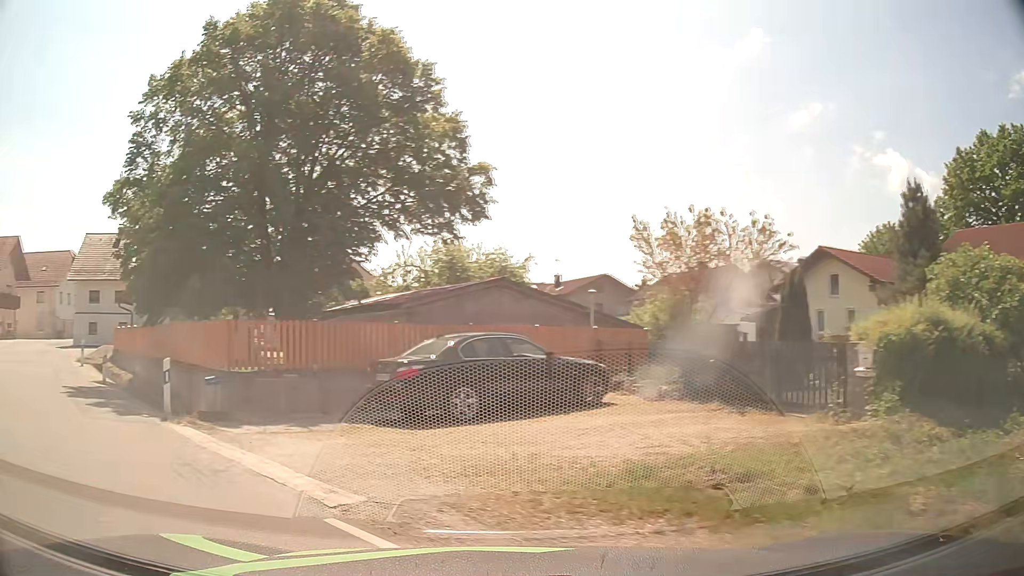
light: Day
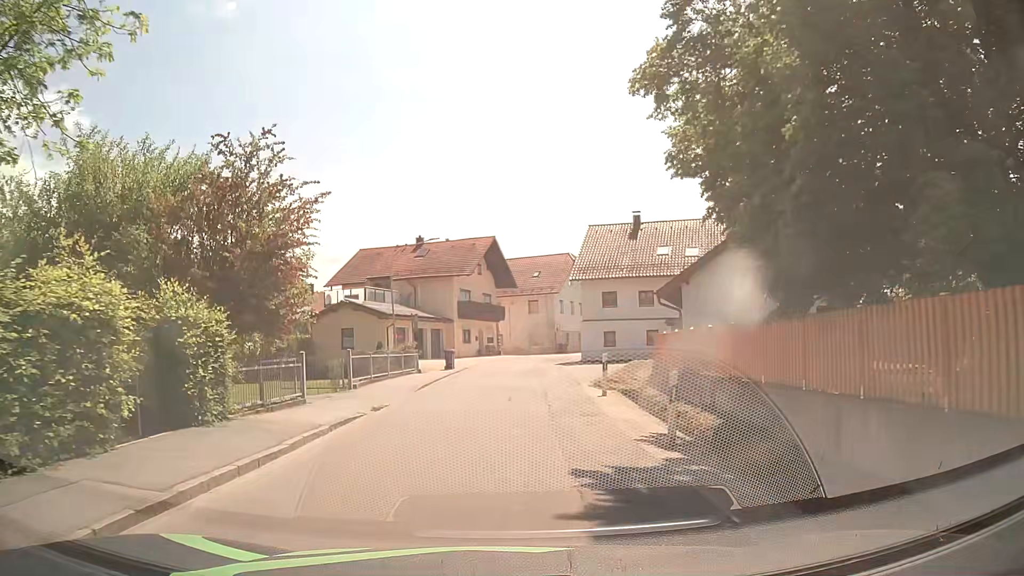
(-6.6, +9.6) m; -47°
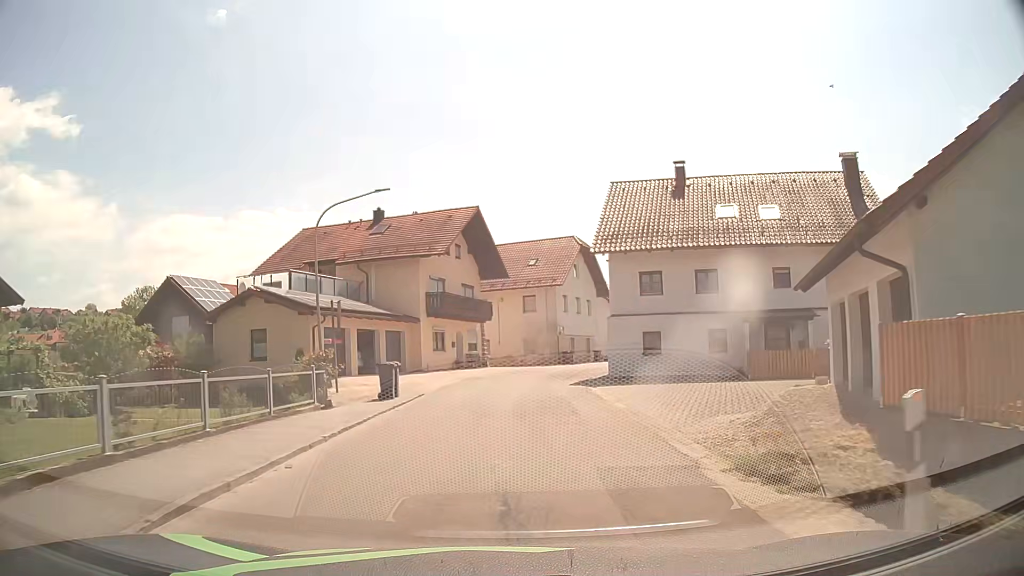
(+0.2, +14.7) m; +1°
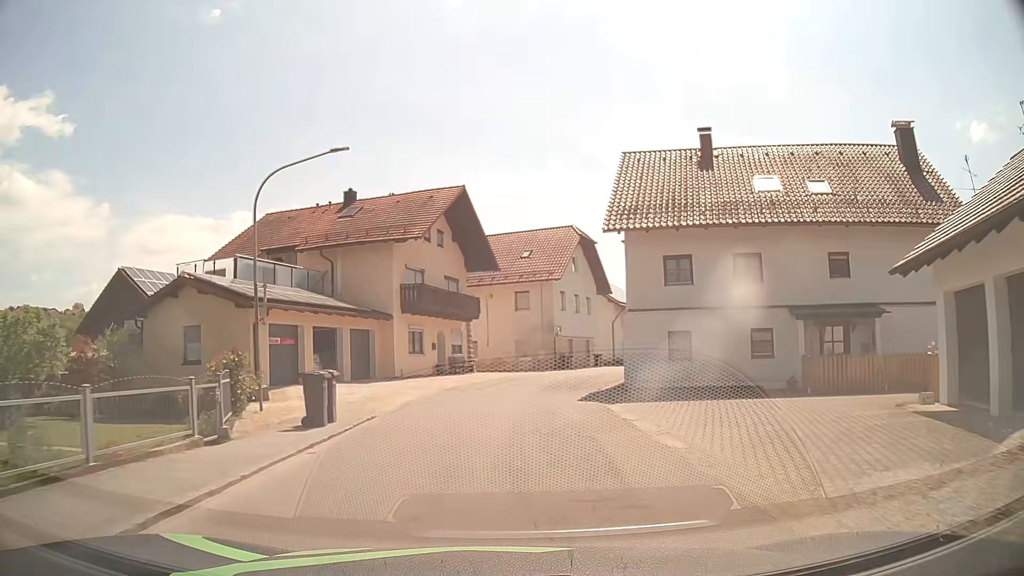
(+0.1, +5.8) m; +1°
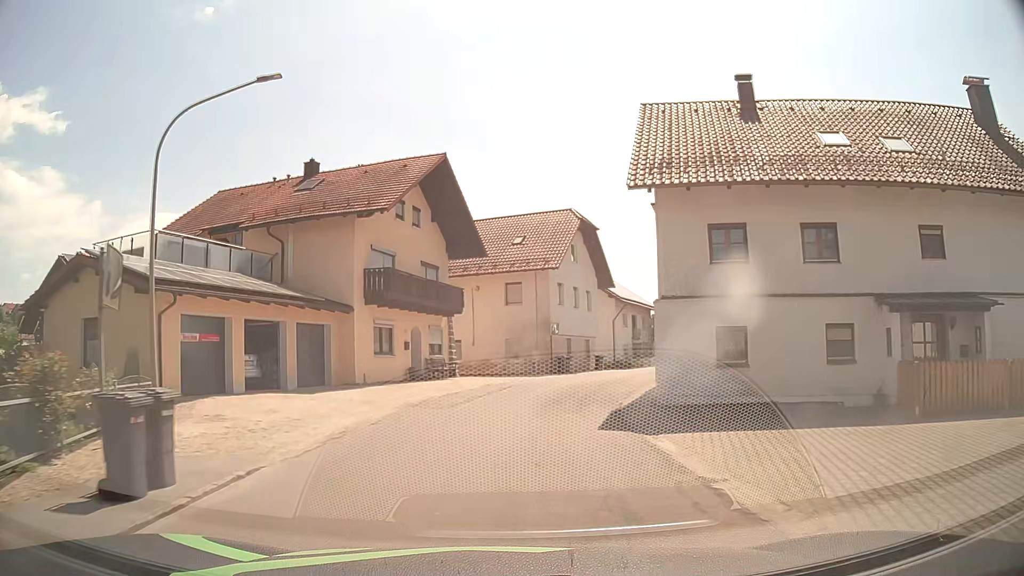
(+0.1, +5.9) m; +1°
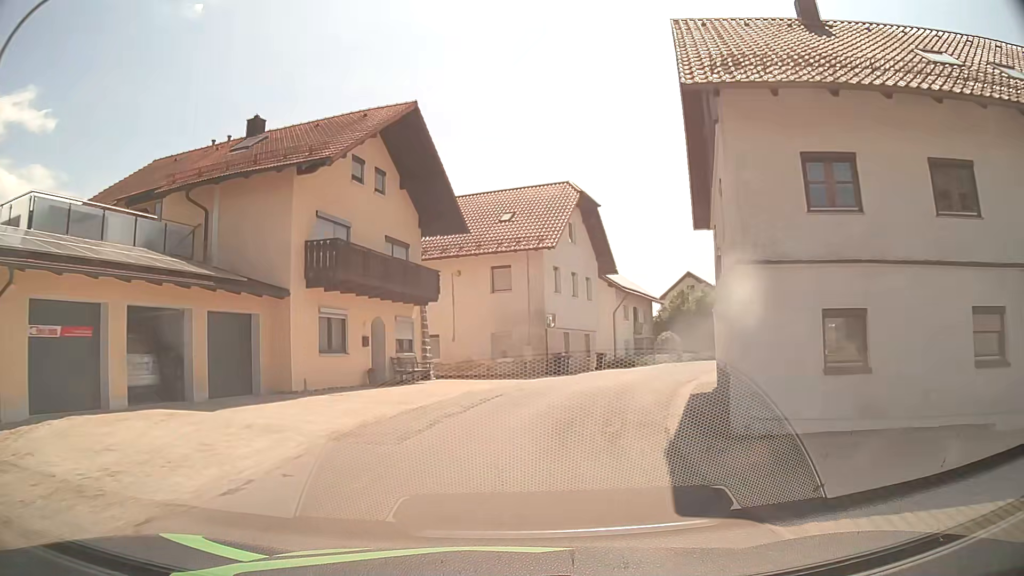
(+0.1, +6.0) m; +2°
